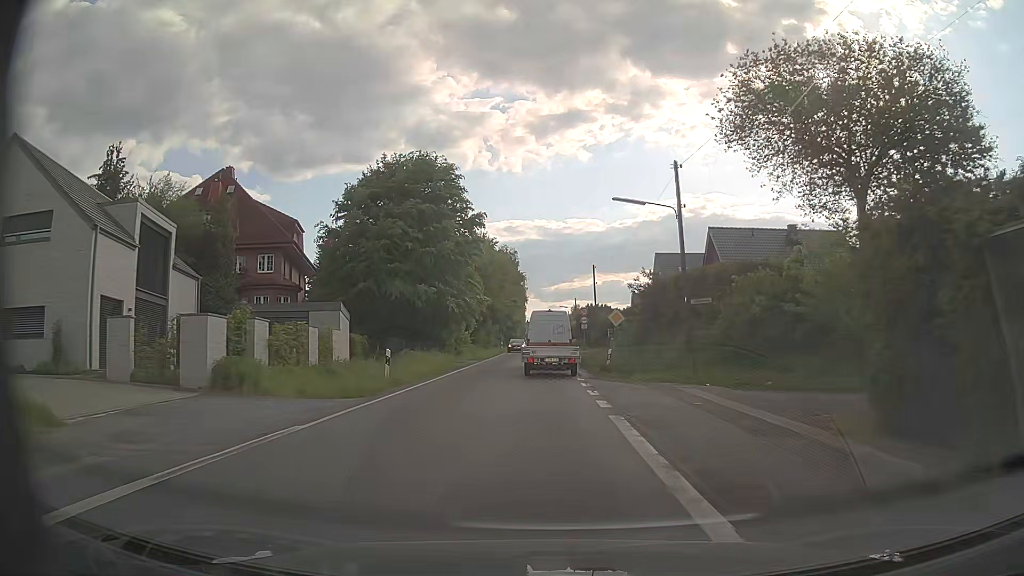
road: secondary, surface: asphalt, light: Day
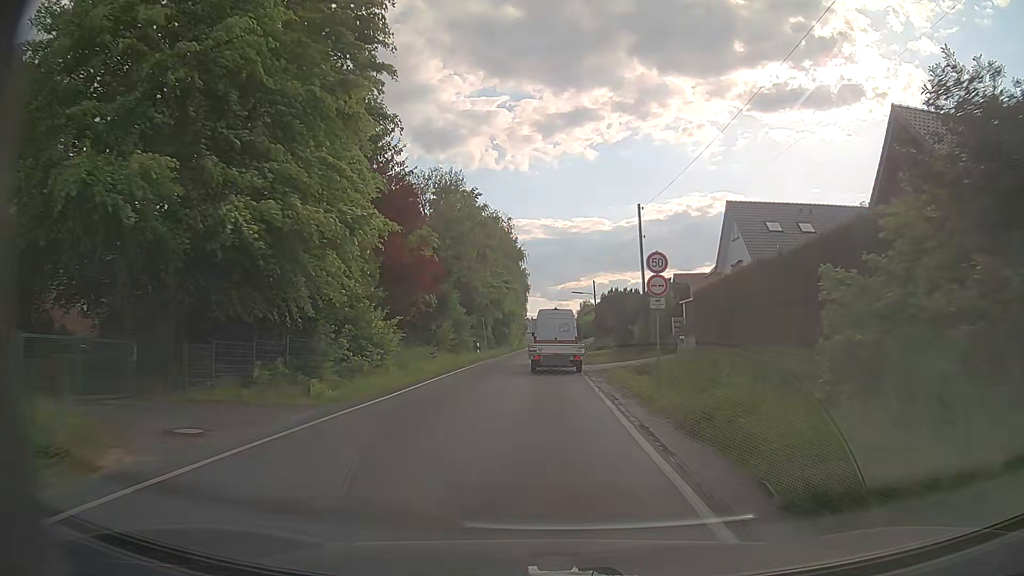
(-0.3, +31.5) m; -1°
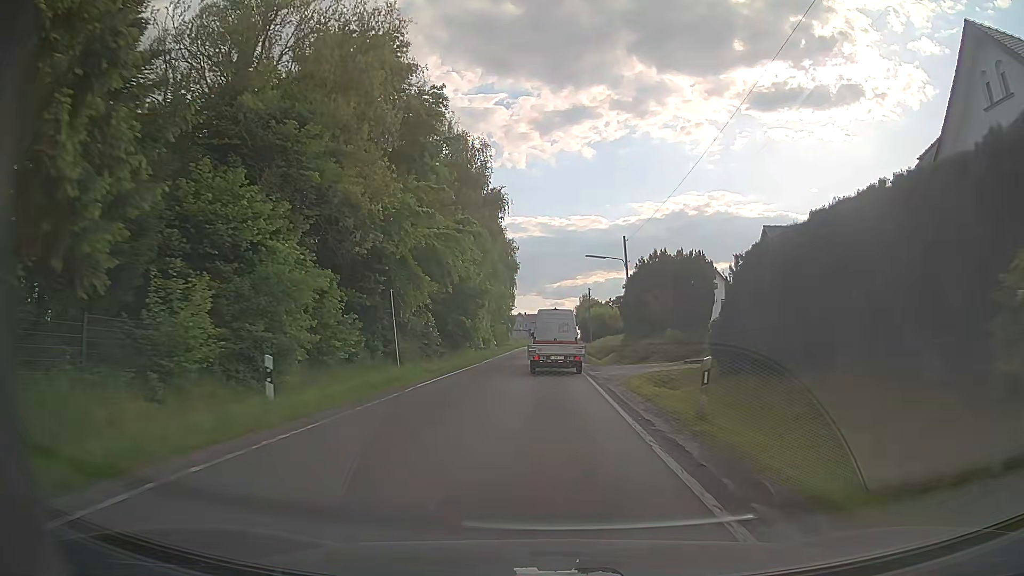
(-0.1, +33.8) m; 0°
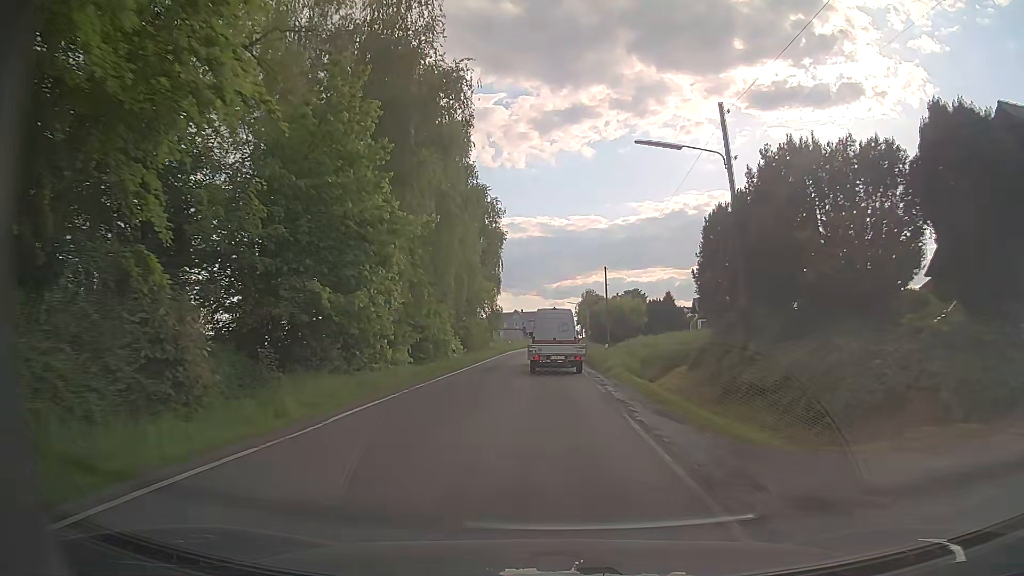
(+0.1, +26.1) m; 0°
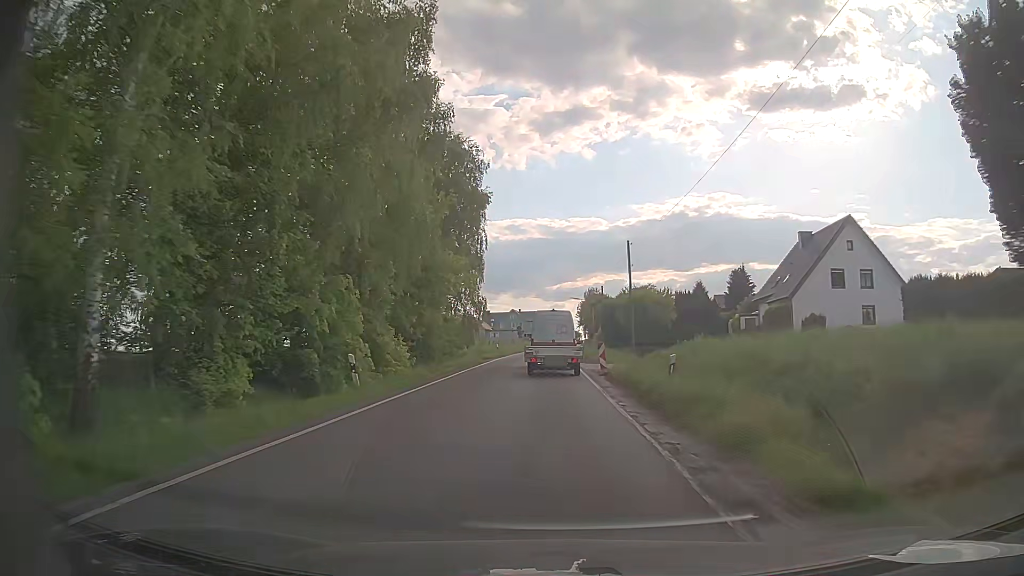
(0.0, +17.7) m; 0°
